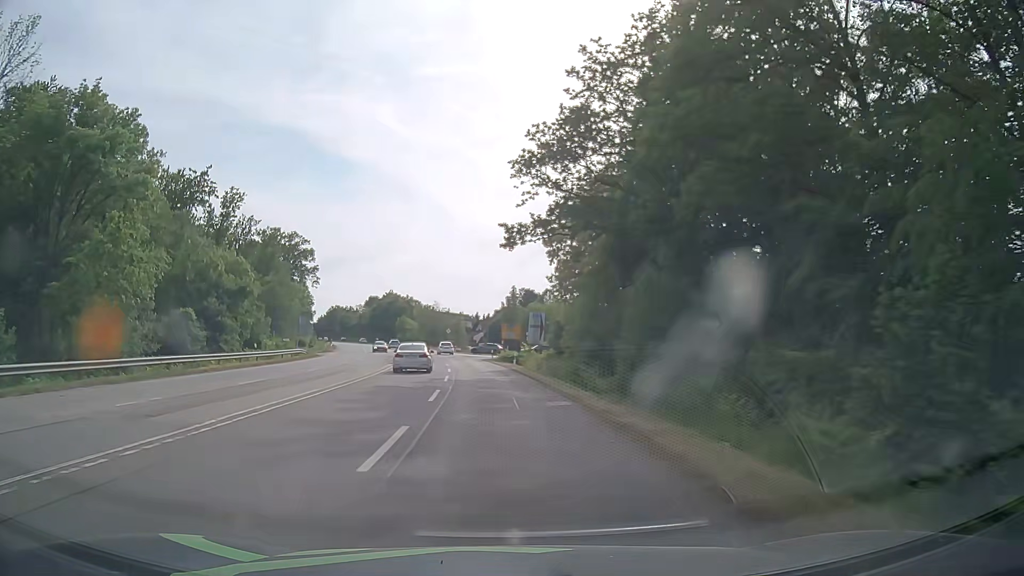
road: secondary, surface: asphalt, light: Day
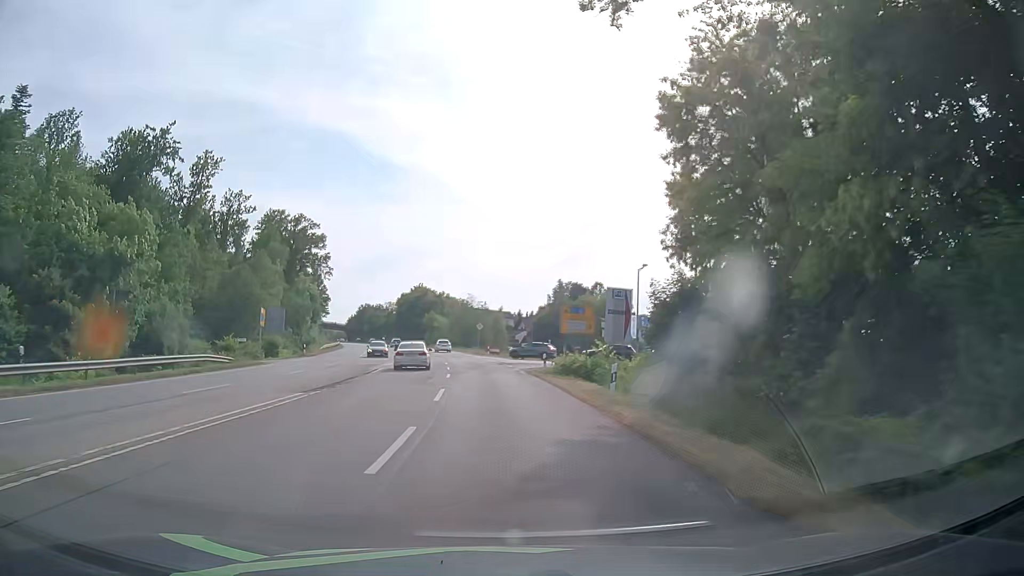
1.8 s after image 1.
(-0.8, +27.4) m; -4°
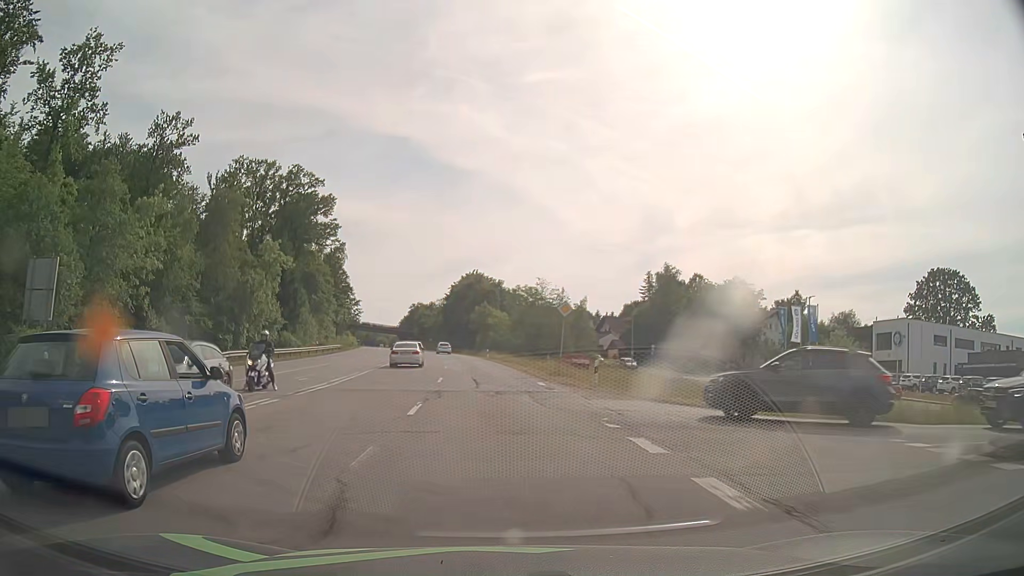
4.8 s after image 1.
(-1.8, +45.7) m; -5°
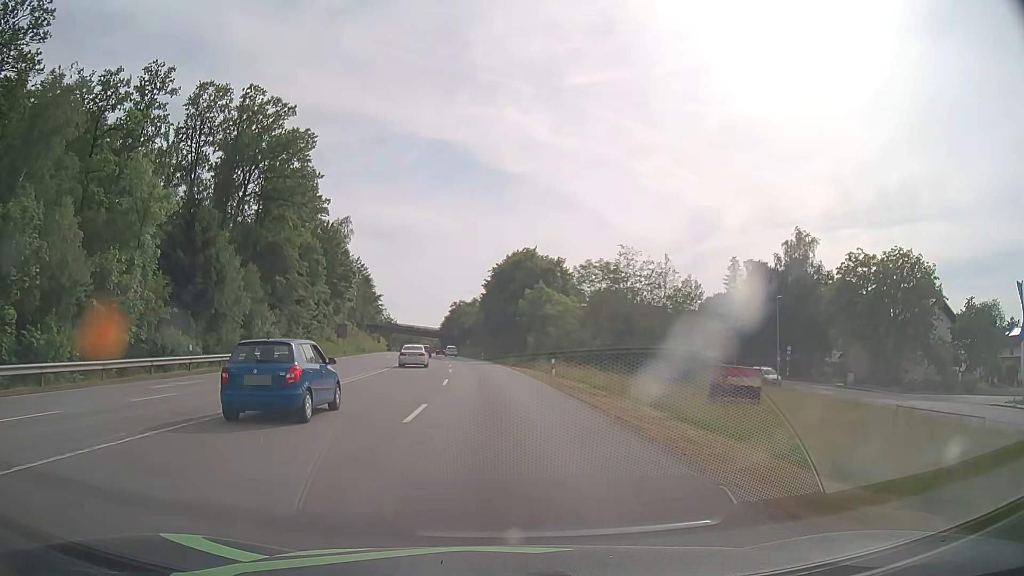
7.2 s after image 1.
(-1.5, +36.5) m; -4°
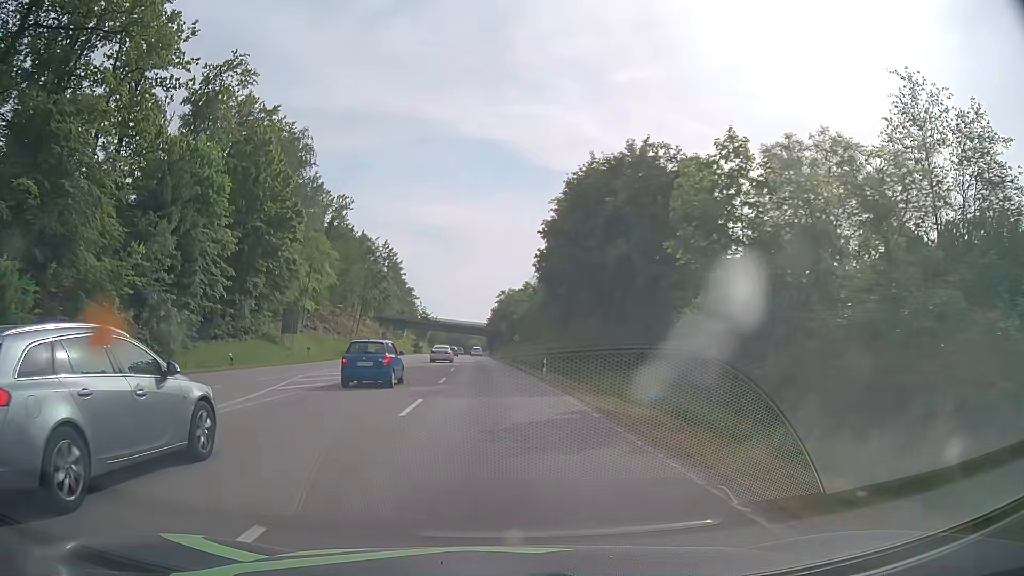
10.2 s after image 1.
(-1.9, +45.7) m; -5°
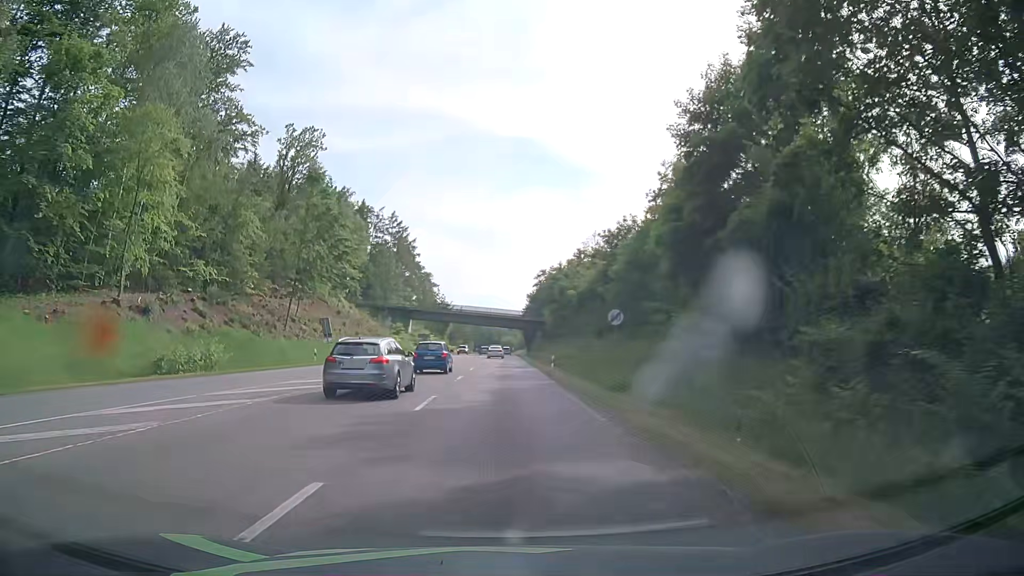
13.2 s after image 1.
(-1.5, +45.9) m; -3°
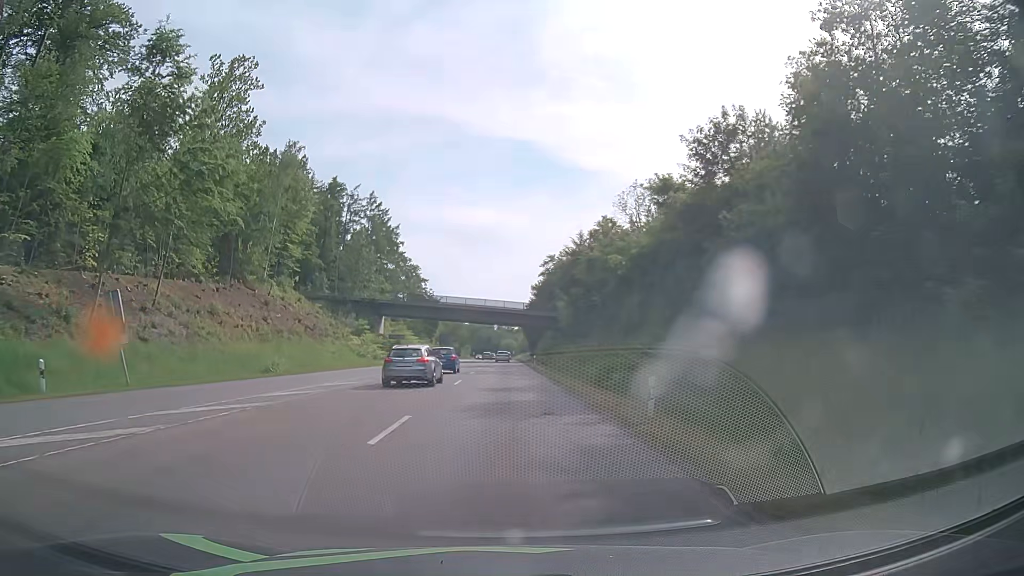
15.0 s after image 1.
(-0.1, +27.9) m; 0°
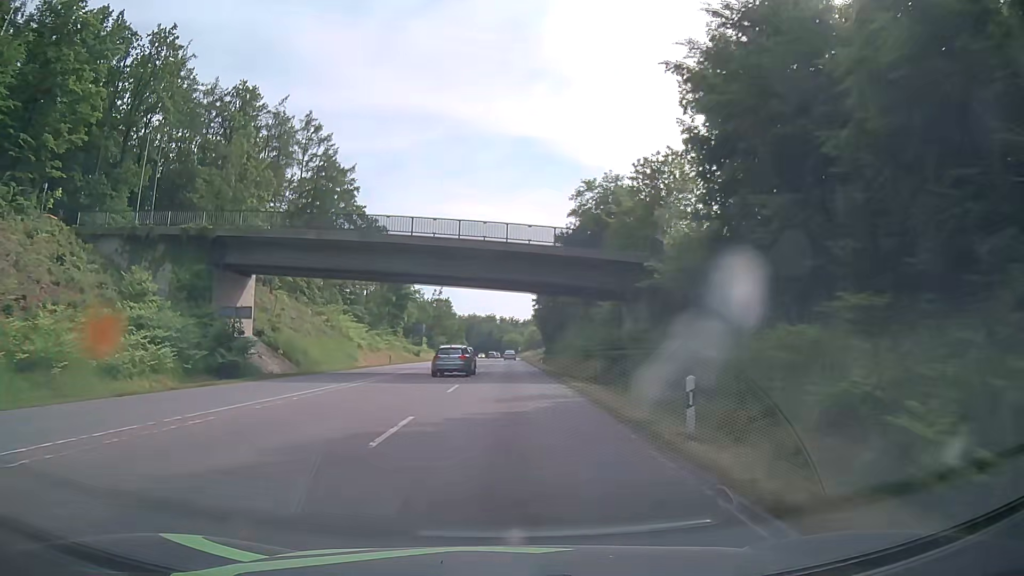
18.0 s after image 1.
(0.0, +51.8) m; 0°
(0, +10) (0, +20) (0, +30) (0, +40) (0, +50) (0, +60) (0, +70) (0, +80) (0, +90) (+1, +100) m
